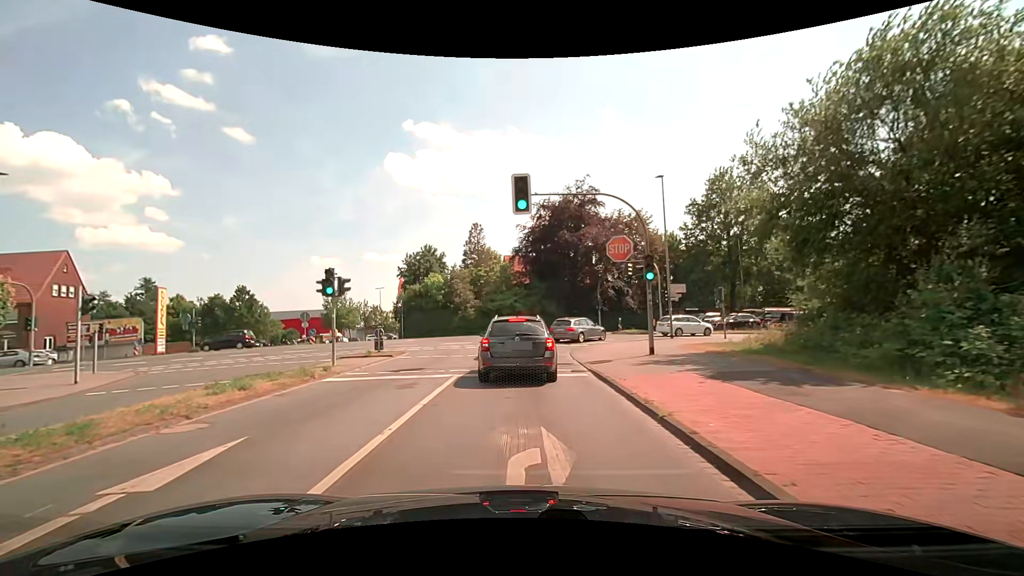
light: Day
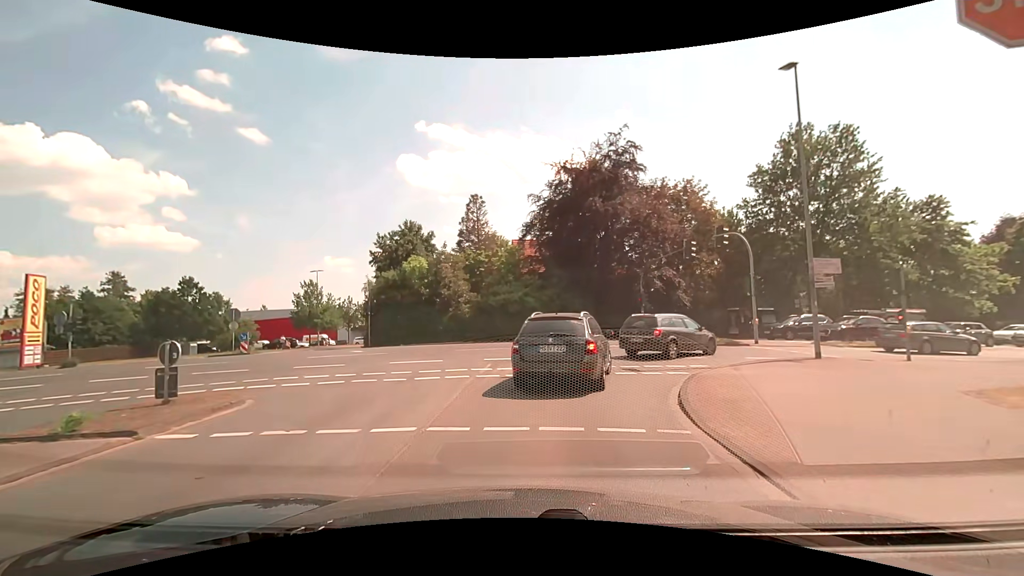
(-0.3, +13.9) m; -2°
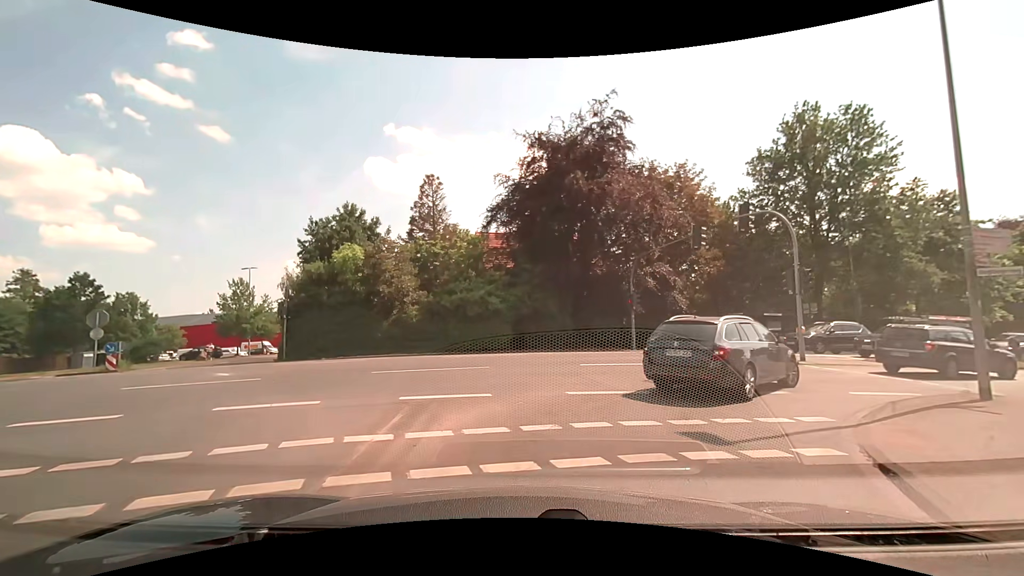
(+0.2, +7.5) m; +5°
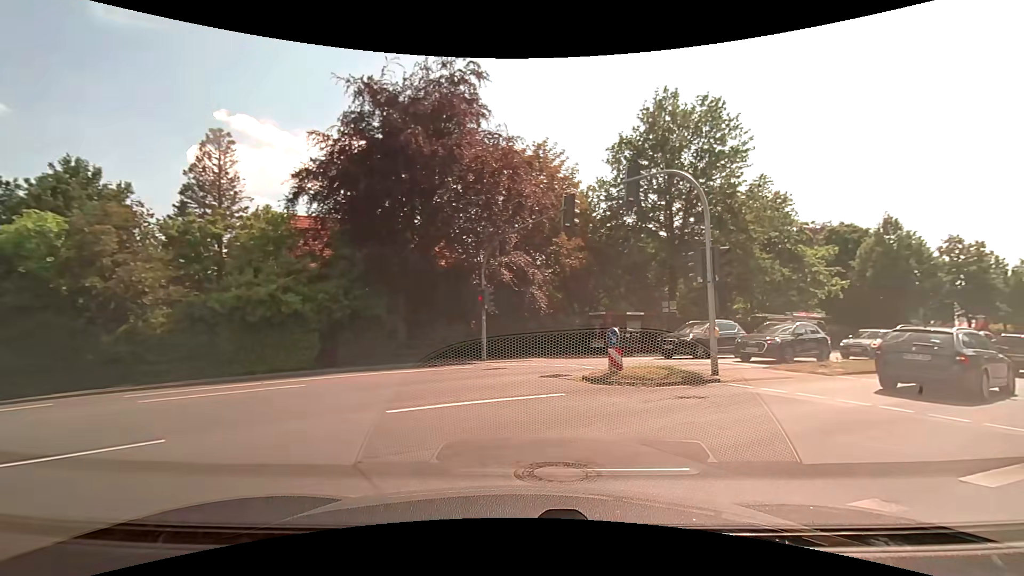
(+0.8, +7.4) m; +17°
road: tertiary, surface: asphalt
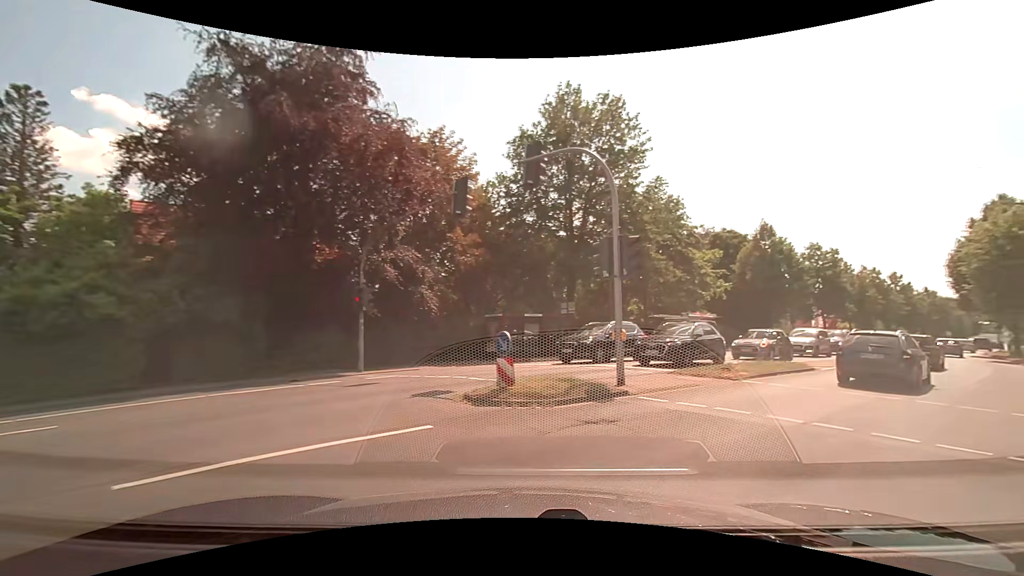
(+0.2, +2.6) m; +10°
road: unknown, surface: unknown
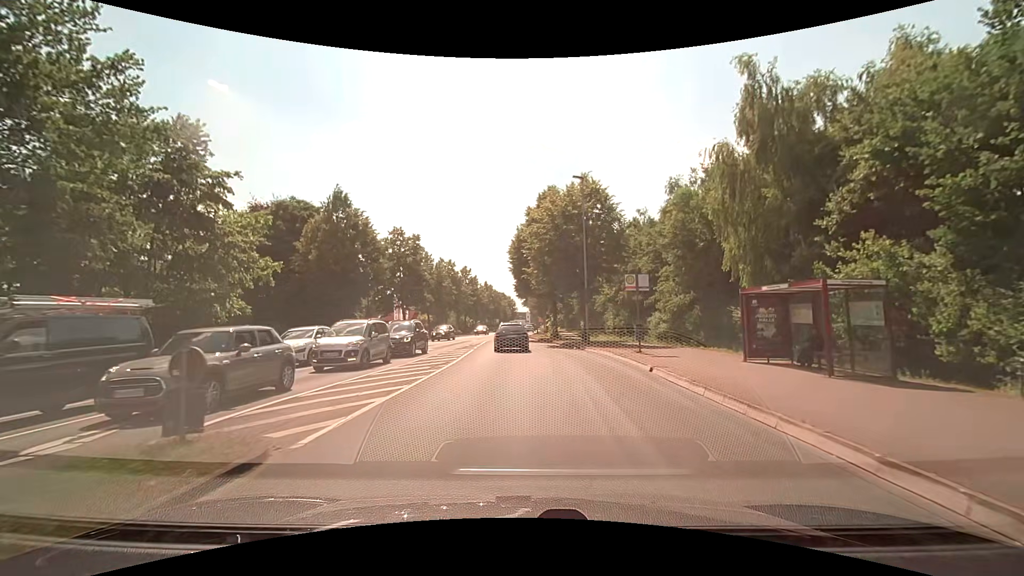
(+8.1, +13.5) m; +44°
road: secondary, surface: asphalt
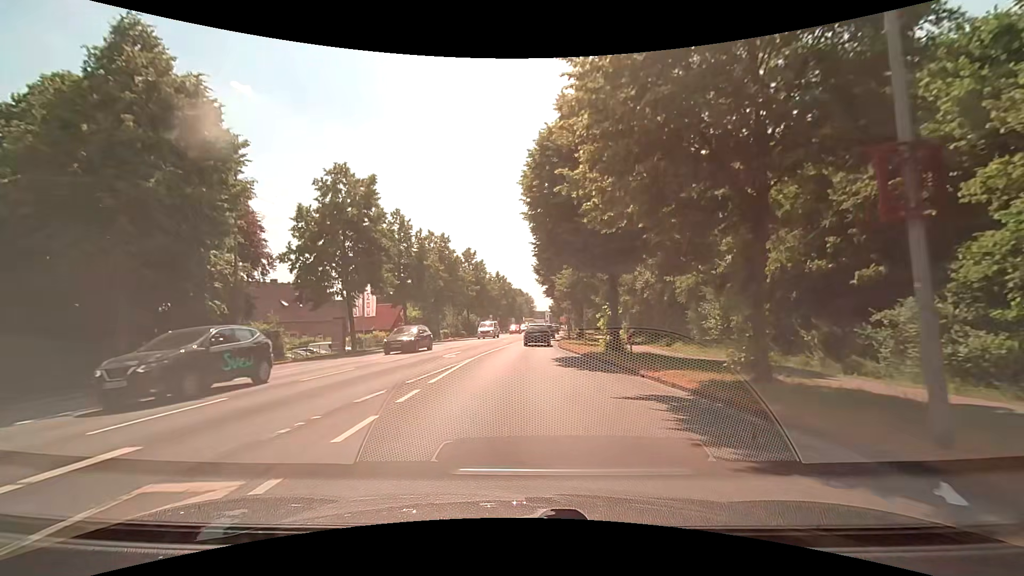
(-0.3, +24.5) m; -1°
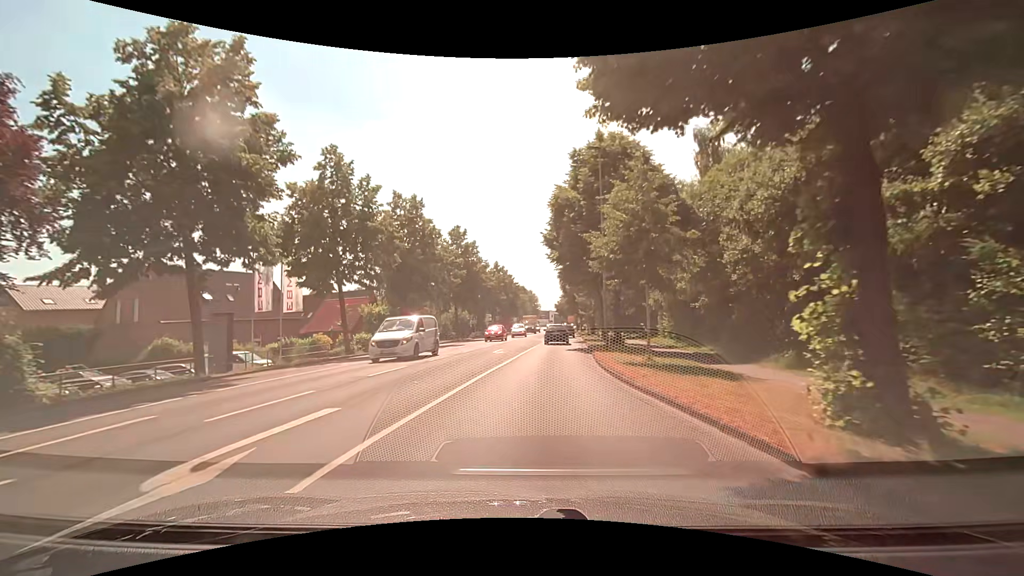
(-0.2, +17.7) m; -1°
(0, +10) (+1, +20) (+2, +30) (+3, +40) (+4, +50) (+5, +60) (+6, +70) (+7, +80) (+8, +90) (+9, +100) m
